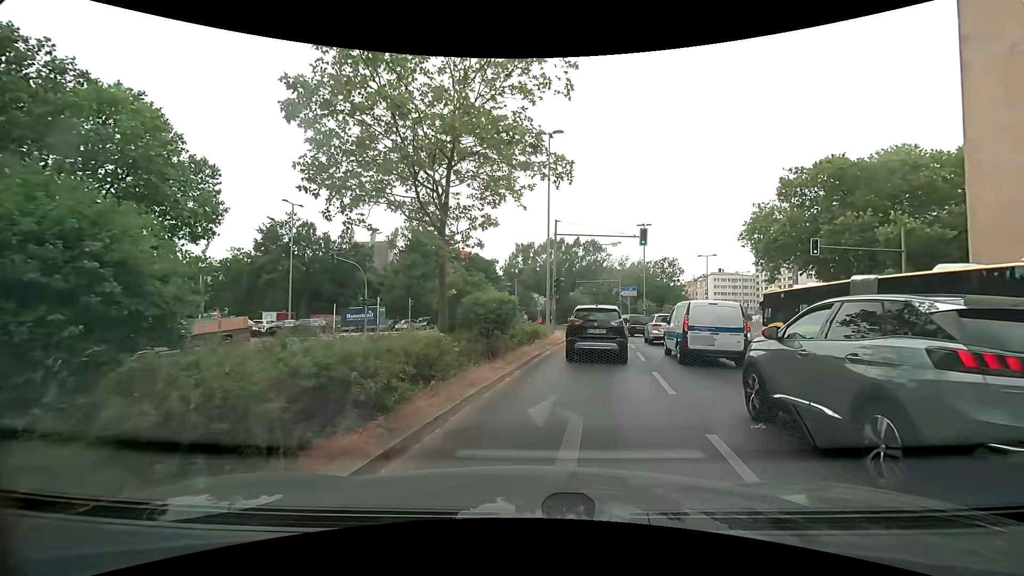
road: secondary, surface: asphalt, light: Day
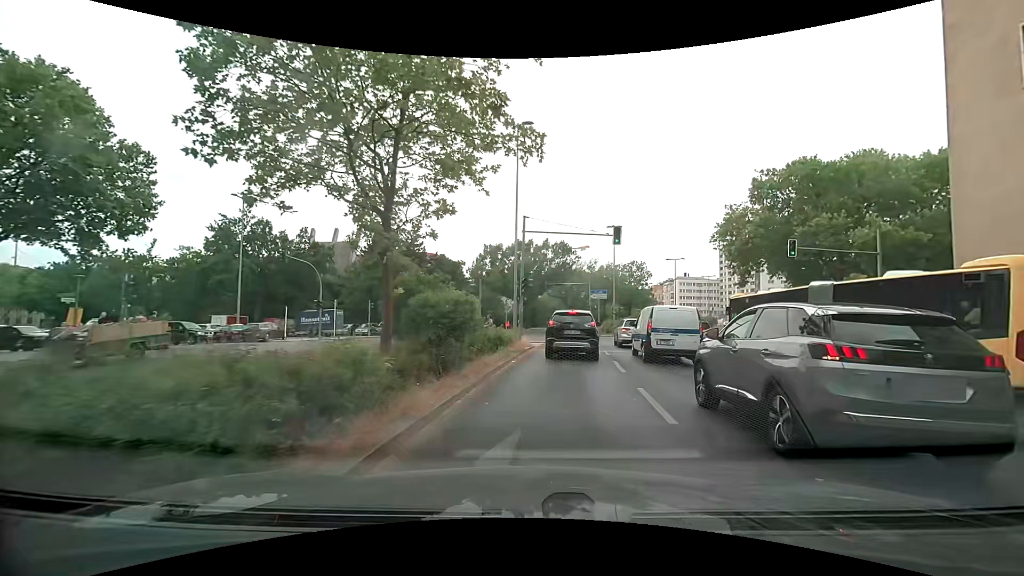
(+0.1, +2.4) m; +3°
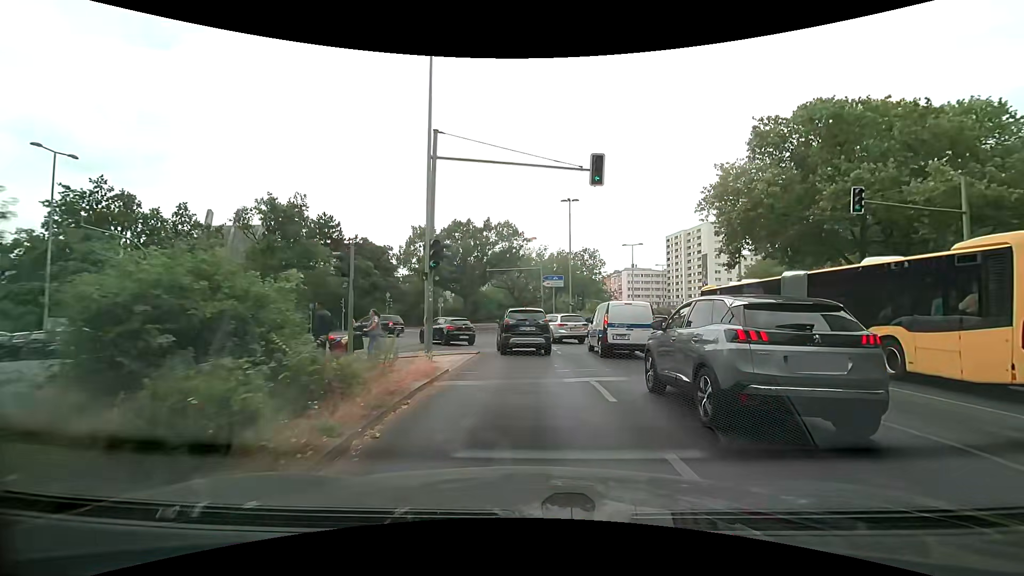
(+1.1, +11.6) m; +6°
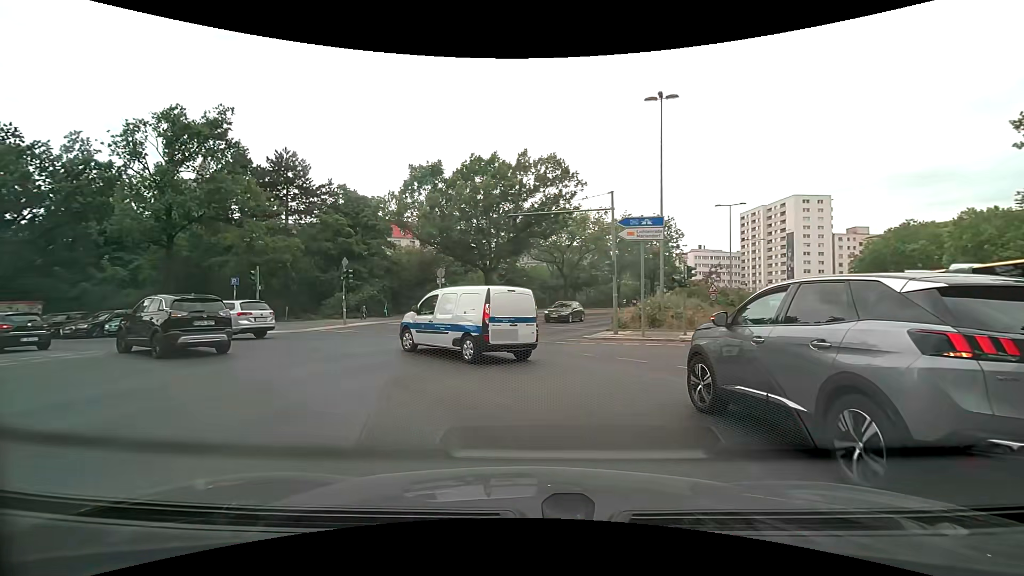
(+0.4, +20.4) m; -5°
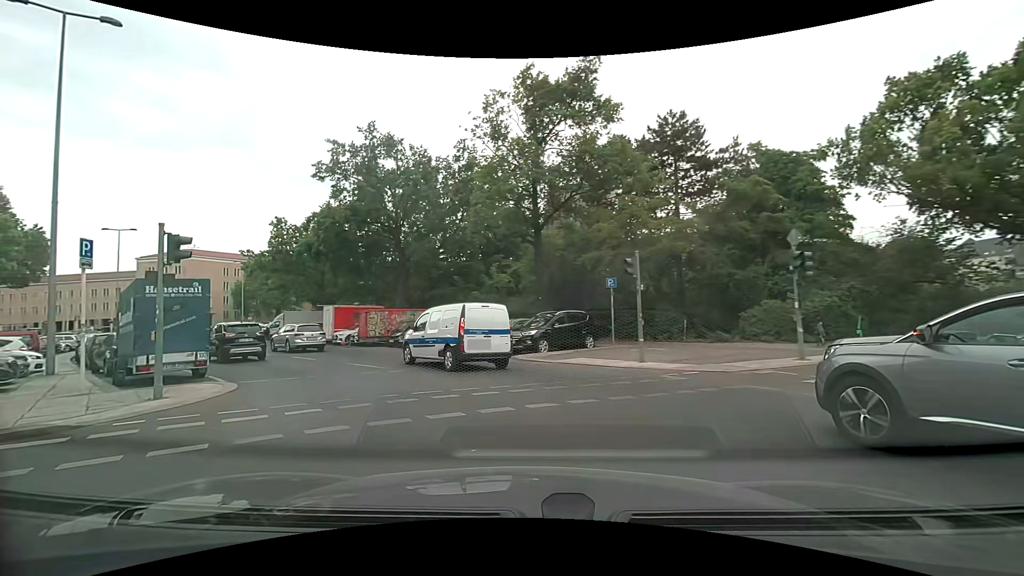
(-4.6, +12.3) m; -43°
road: tertiary
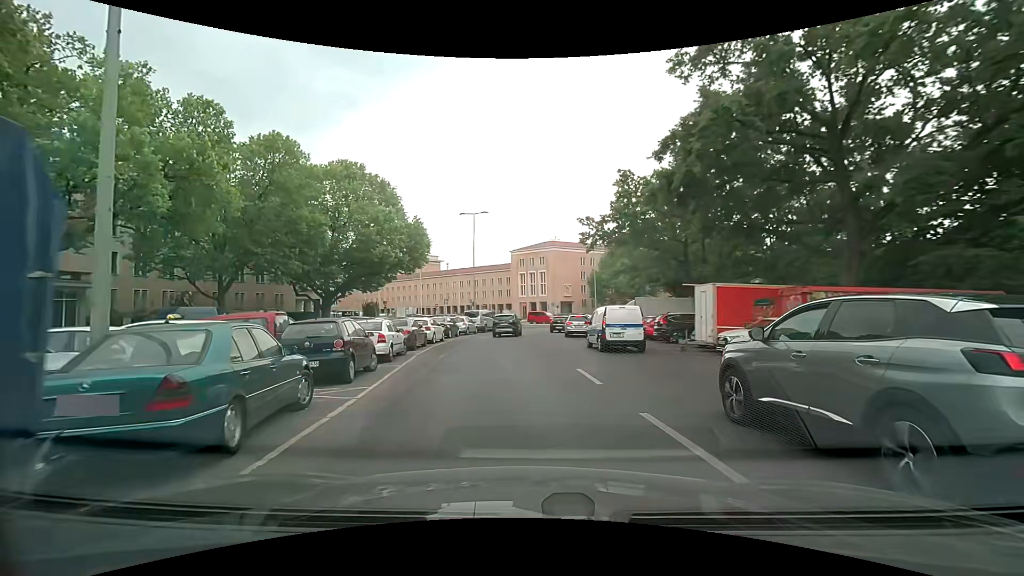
(-5.7, +15.7) m; -39°
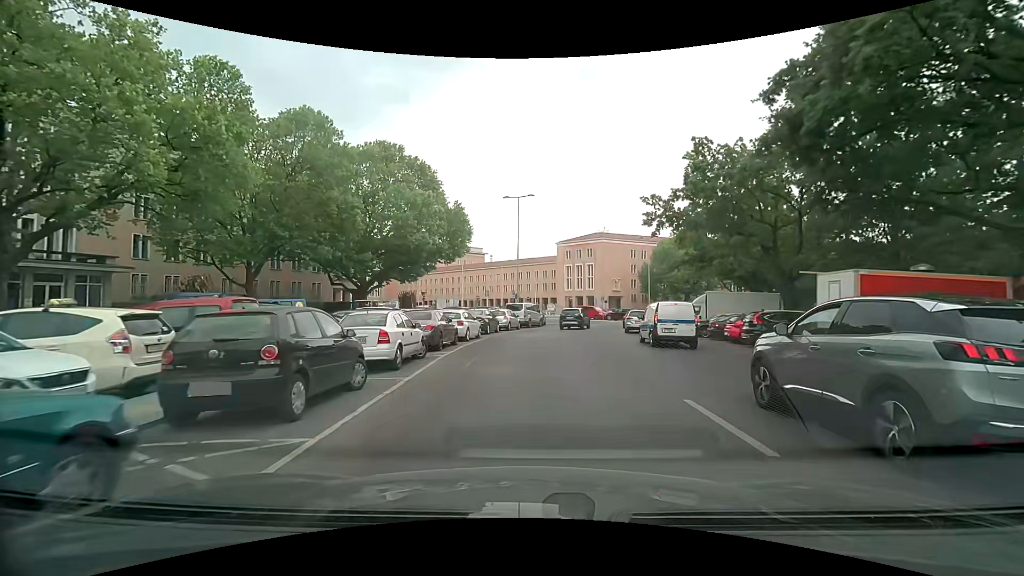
(-0.3, +5.1) m; -5°
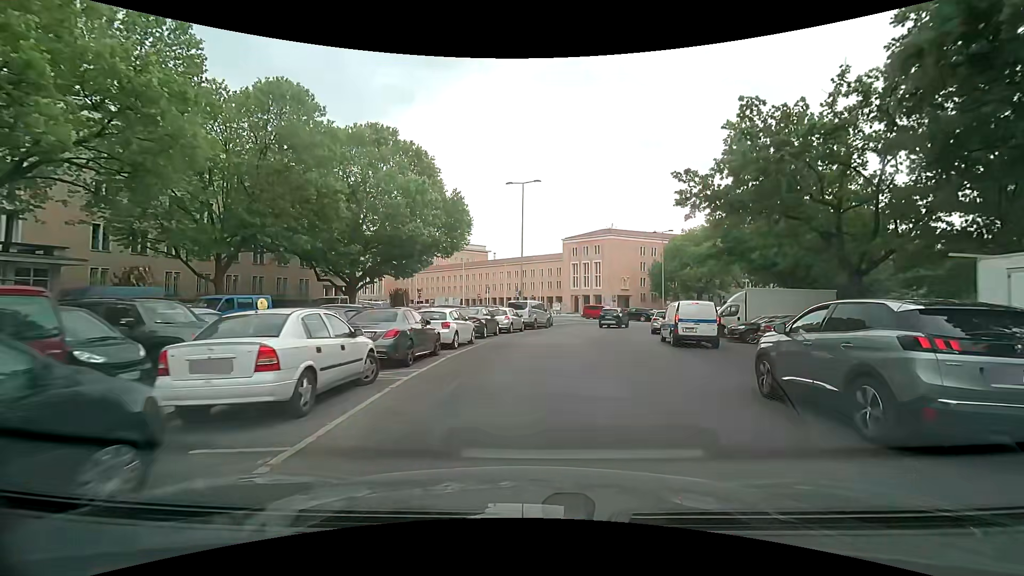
(-0.1, +5.5) m; 0°
(0, +10) (0, +20) (+2, +30) (+4, +40) (+8, +49) (+13, +57) (+19, +65) (+26, +73) (+33, +79) (+42, +85) m
